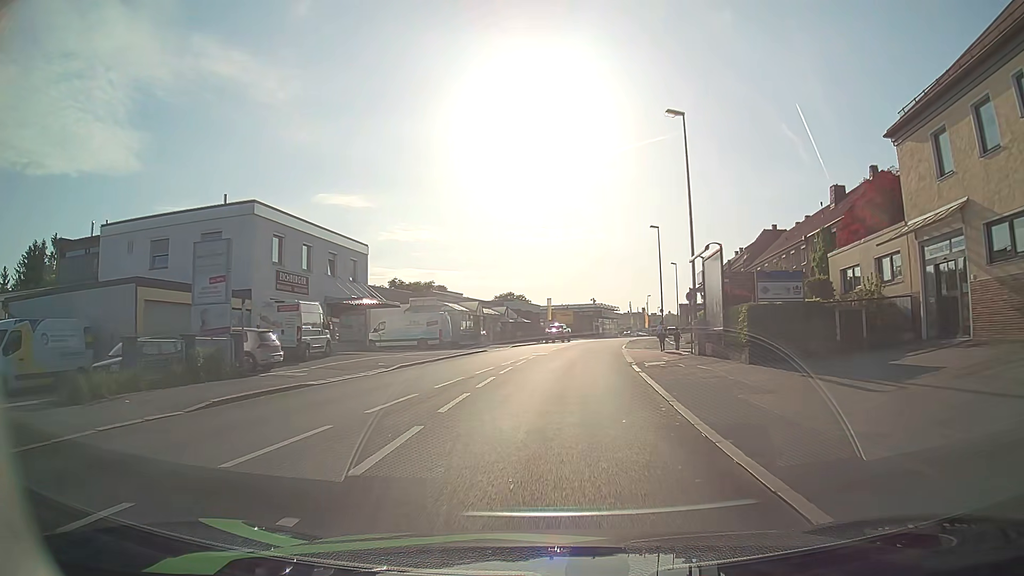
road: tertiary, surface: asphalt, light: Day
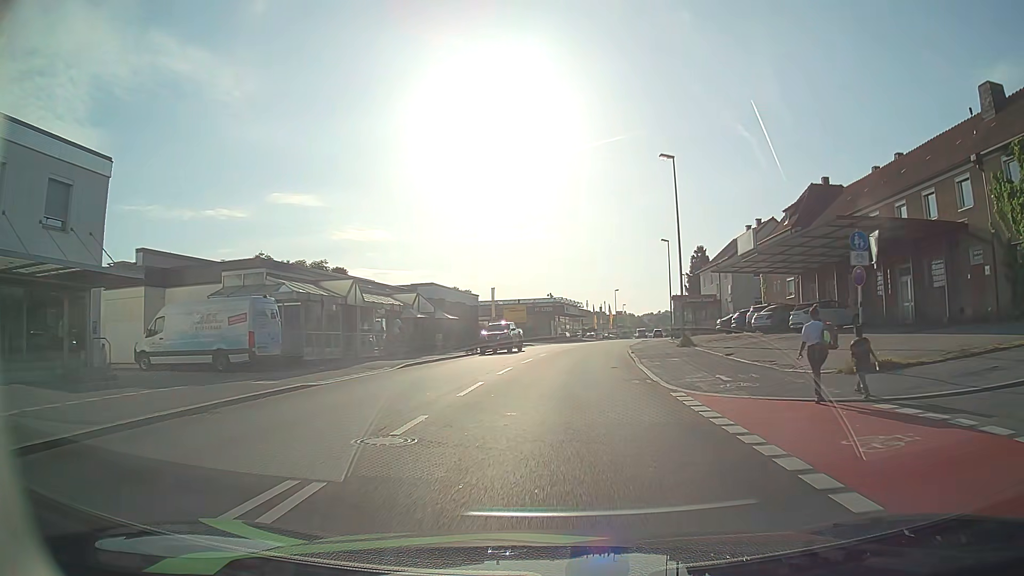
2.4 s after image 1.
(+0.7, +26.2) m; +4°
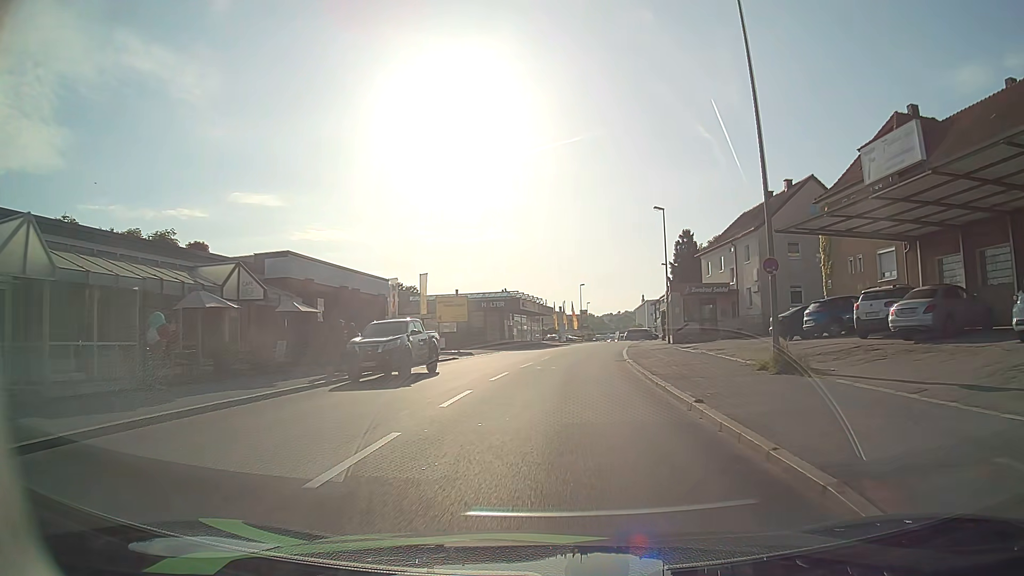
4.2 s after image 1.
(+0.6, +19.7) m; +3°
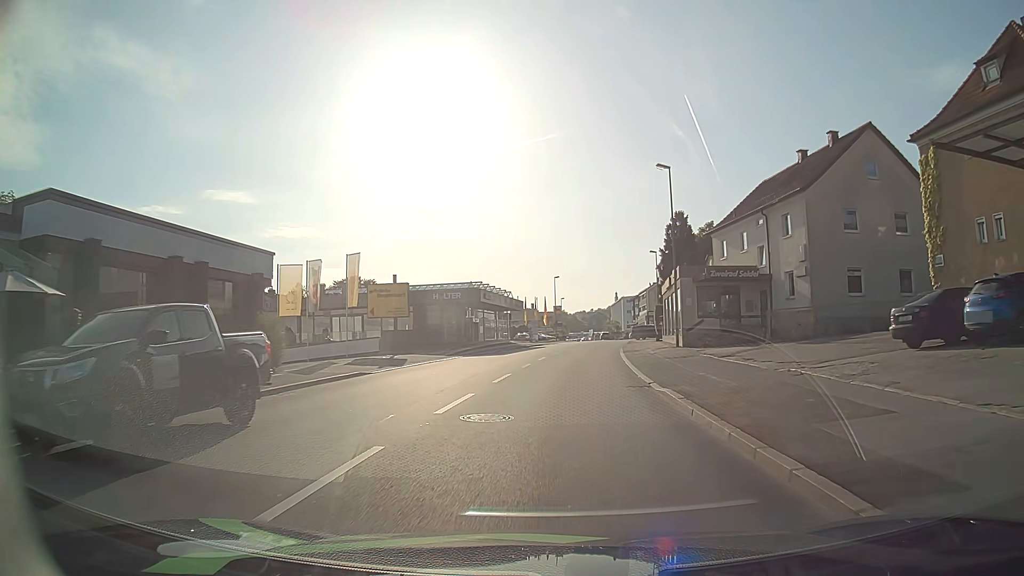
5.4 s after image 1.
(+0.3, +13.0) m; +3°
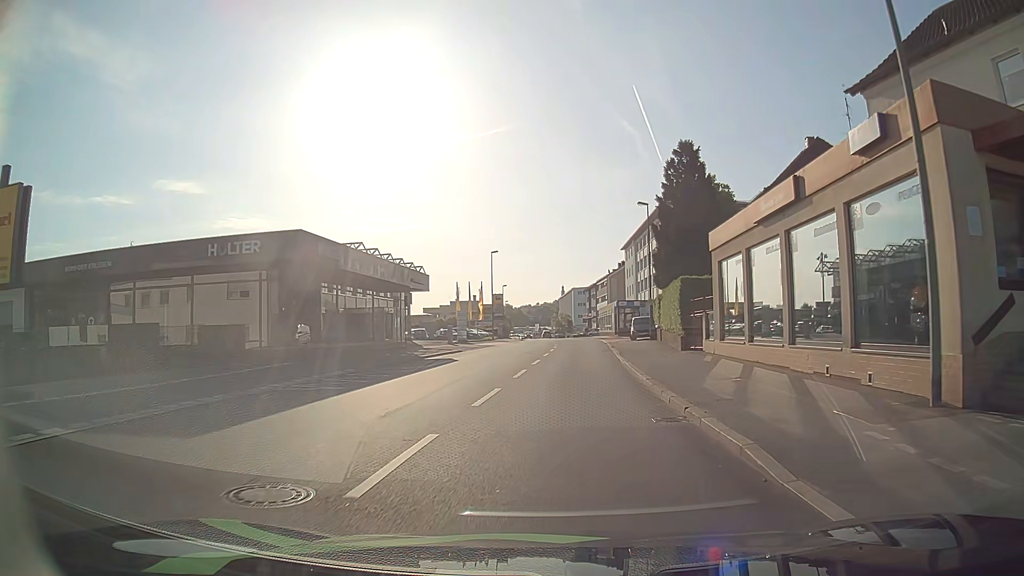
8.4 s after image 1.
(+1.1, +28.9) m; +5°
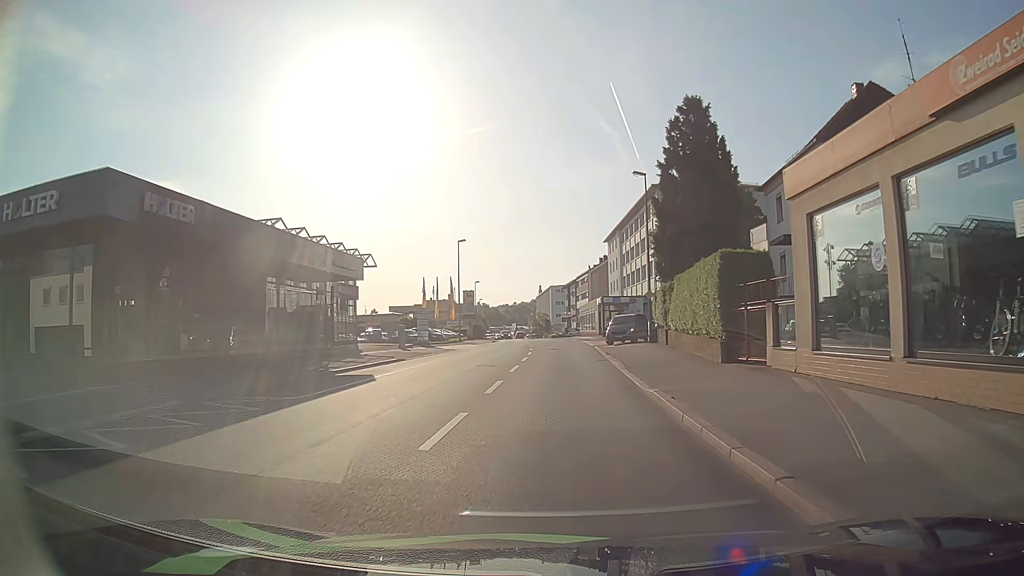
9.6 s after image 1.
(+0.1, +9.9) m; +1°
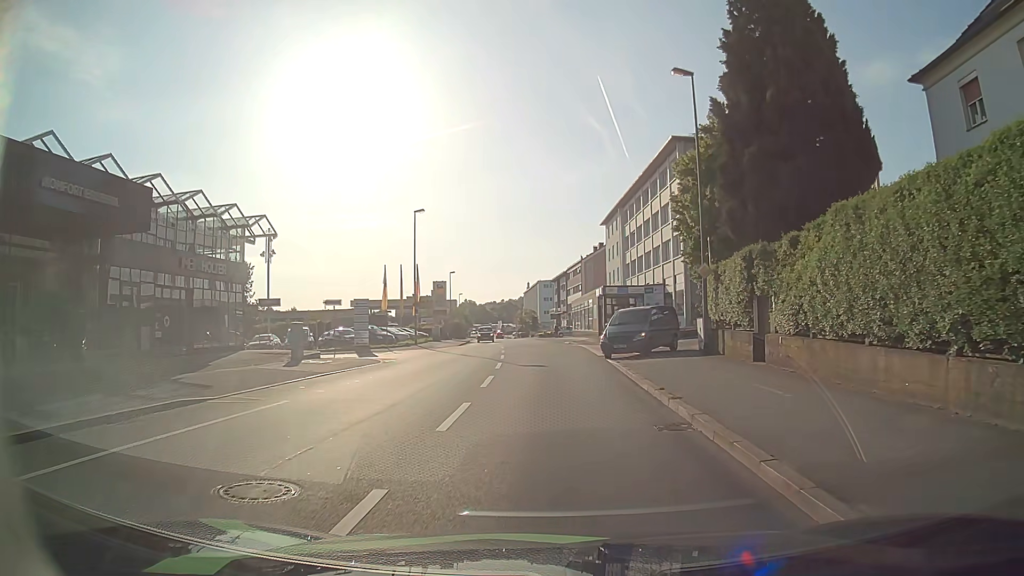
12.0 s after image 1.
(+0.2, +16.5) m; +1°
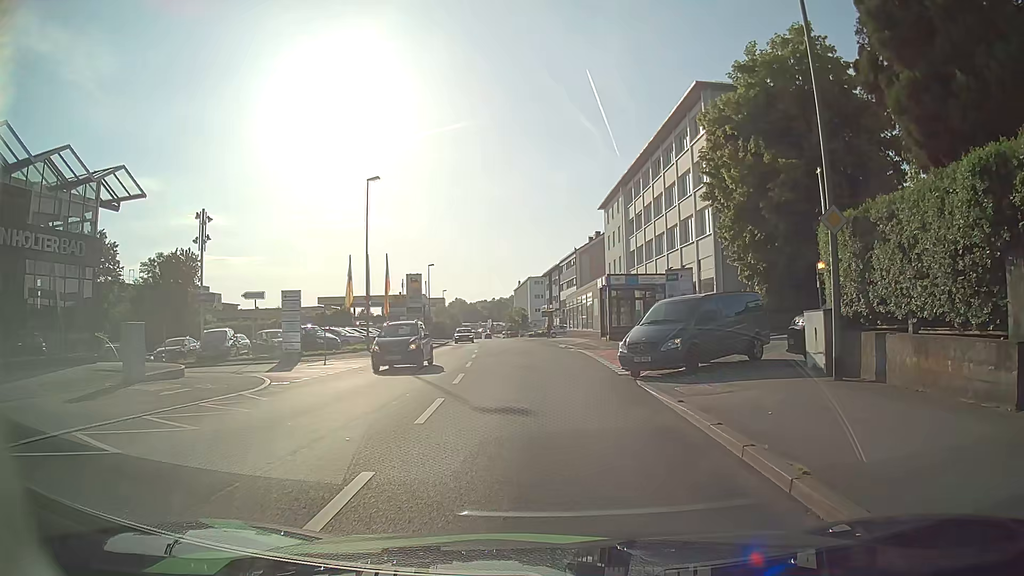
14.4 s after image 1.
(0.0, +11.1) m; 0°
